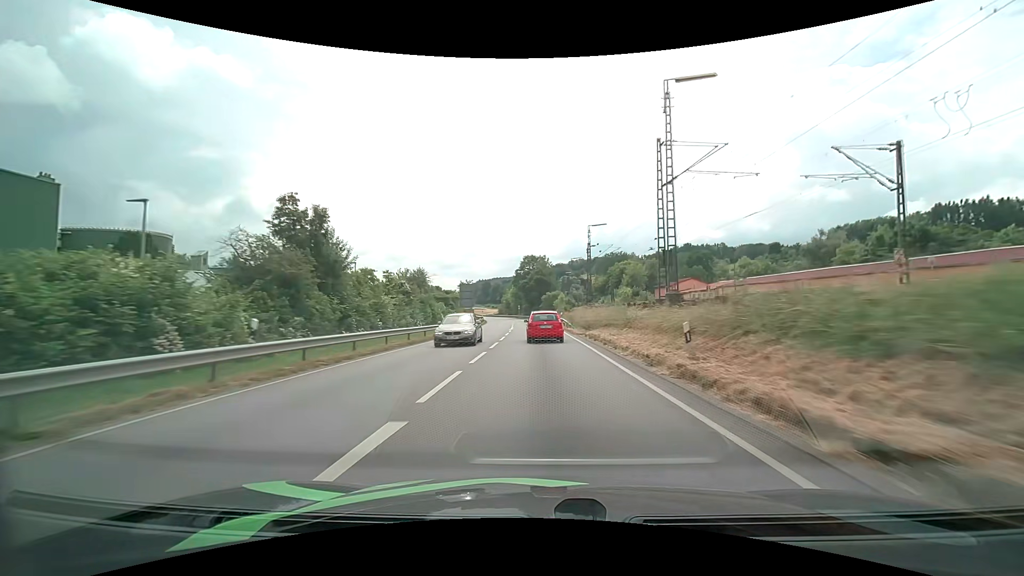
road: primary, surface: asphalt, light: Day
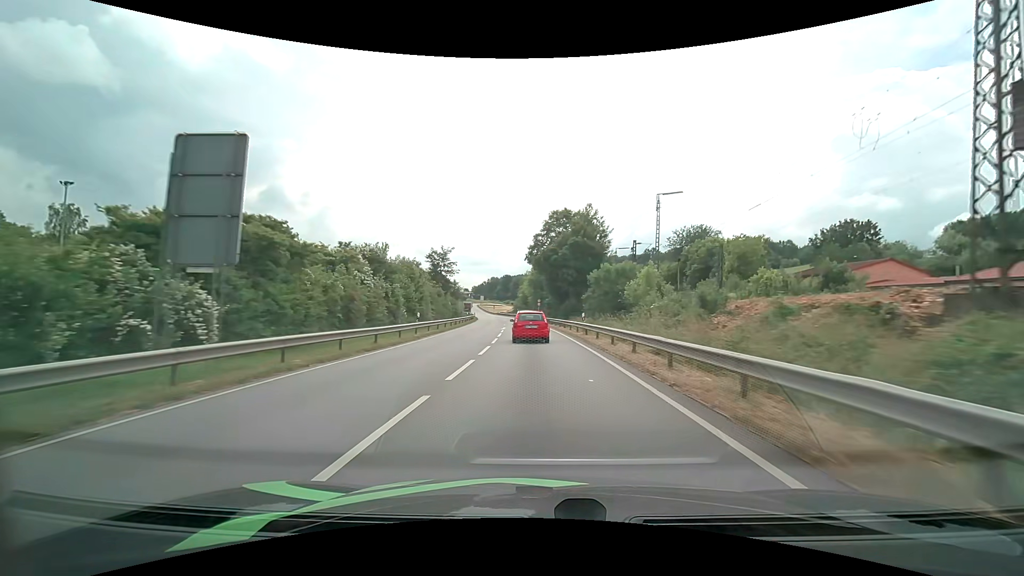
(-1.0, +57.5) m; -3°
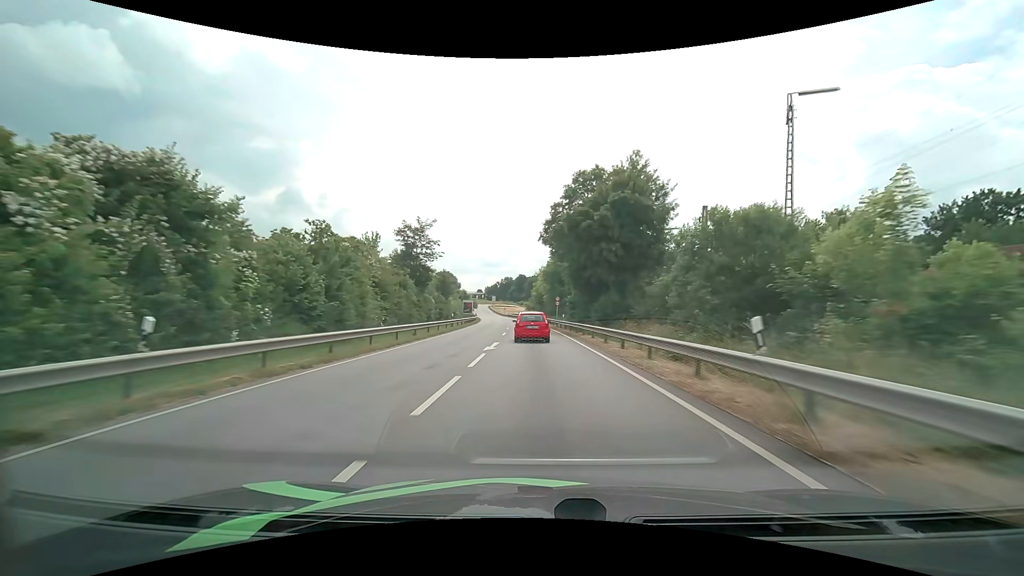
(-0.3, +21.4) m; -2°
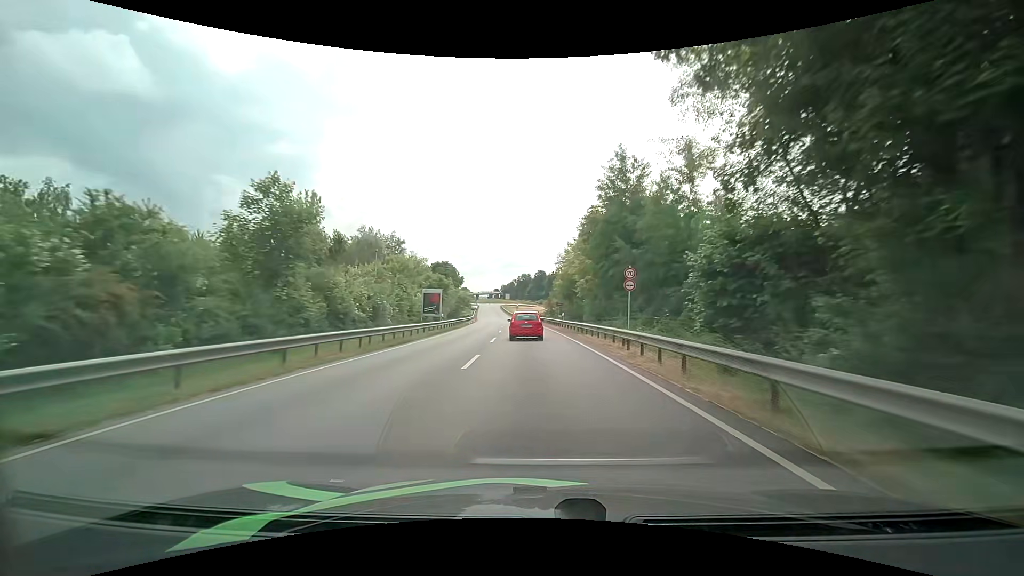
(-1.0, +43.2) m; -2°
(0, +10) (0, +20) (0, +30) (-1, +40) (-1, +50) (-2, +60) (-3, +70) (-4, +80) (-5, +90) (-6, +100) m
